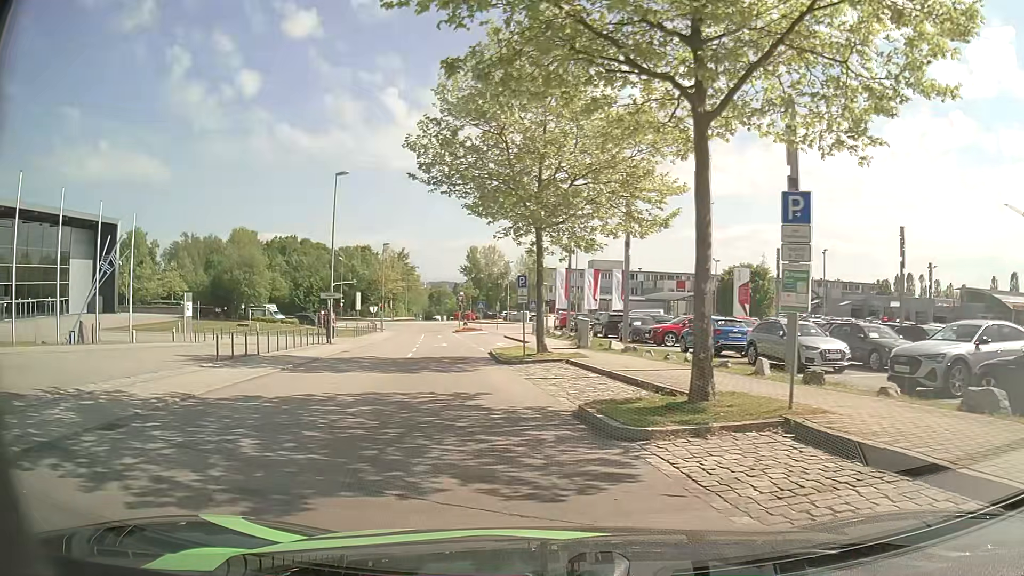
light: Day
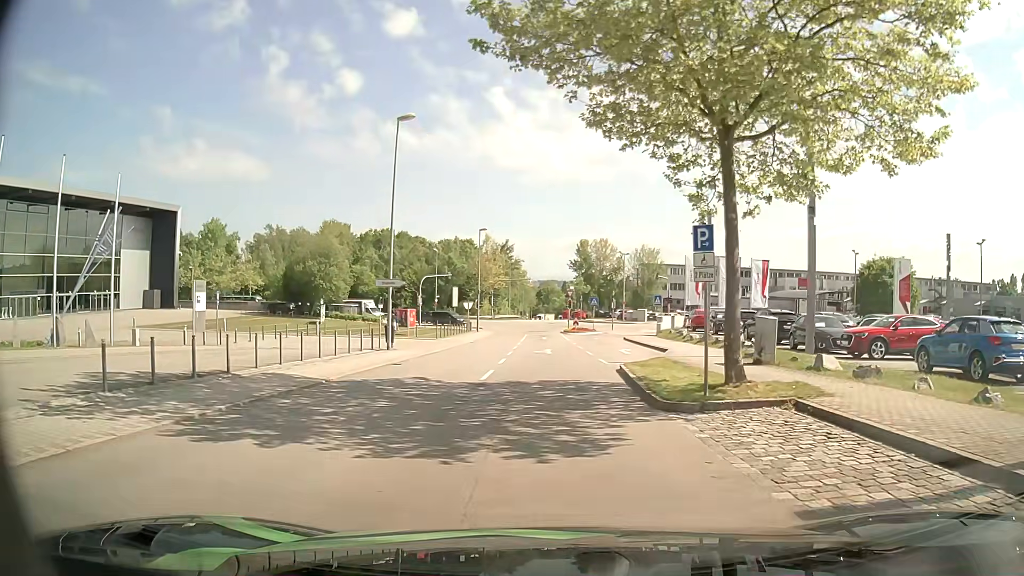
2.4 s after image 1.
(-1.4, +11.4) m; -10°
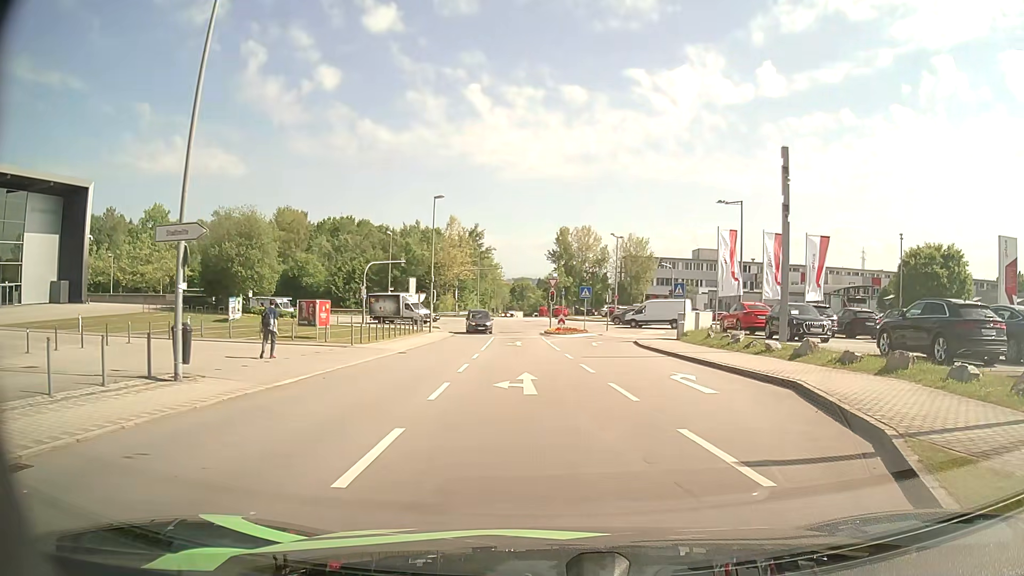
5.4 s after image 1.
(-0.1, +16.5) m; +3°
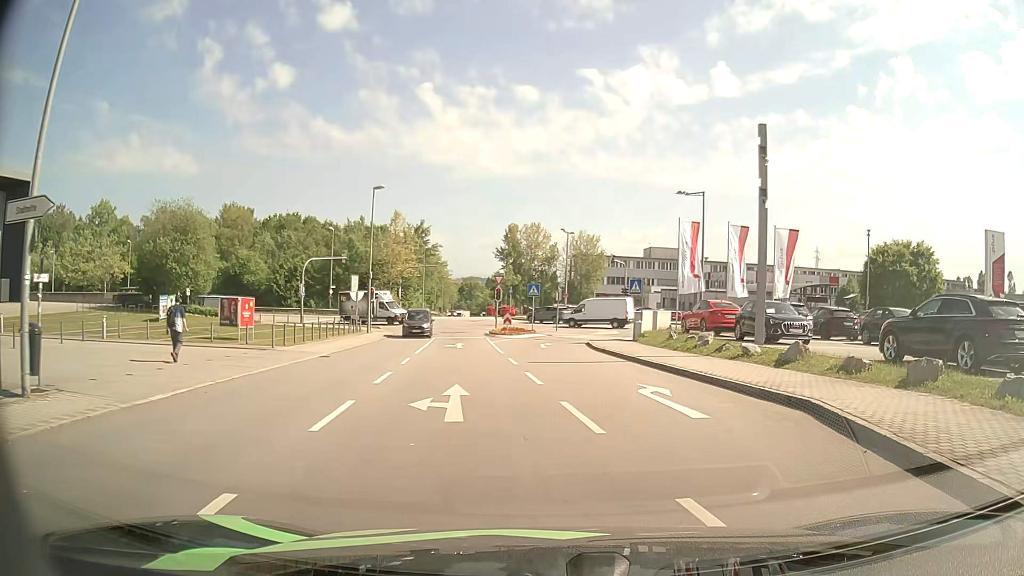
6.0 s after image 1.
(+0.1, +3.3) m; +4°
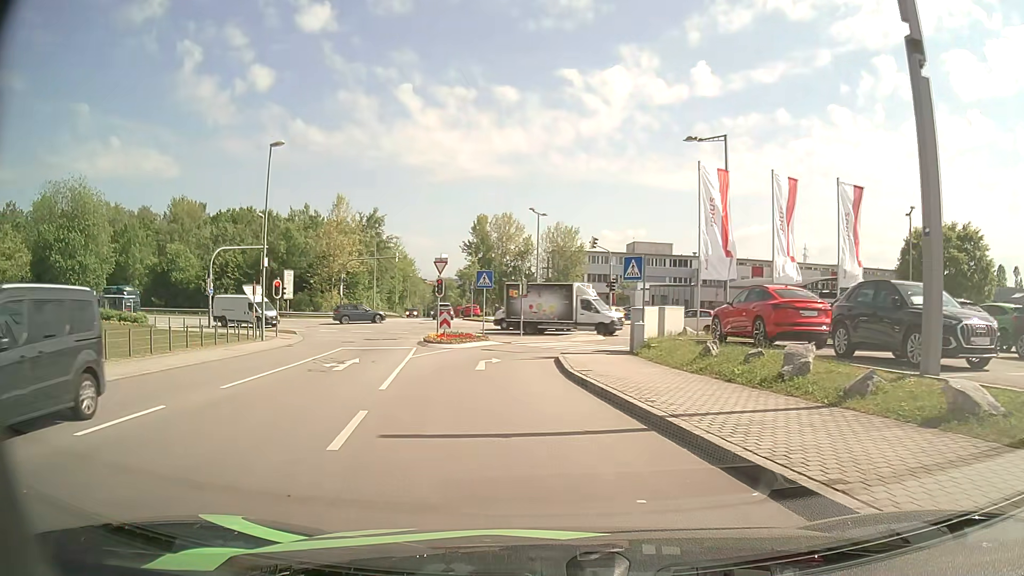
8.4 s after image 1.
(+1.1, +13.2) m; +2°
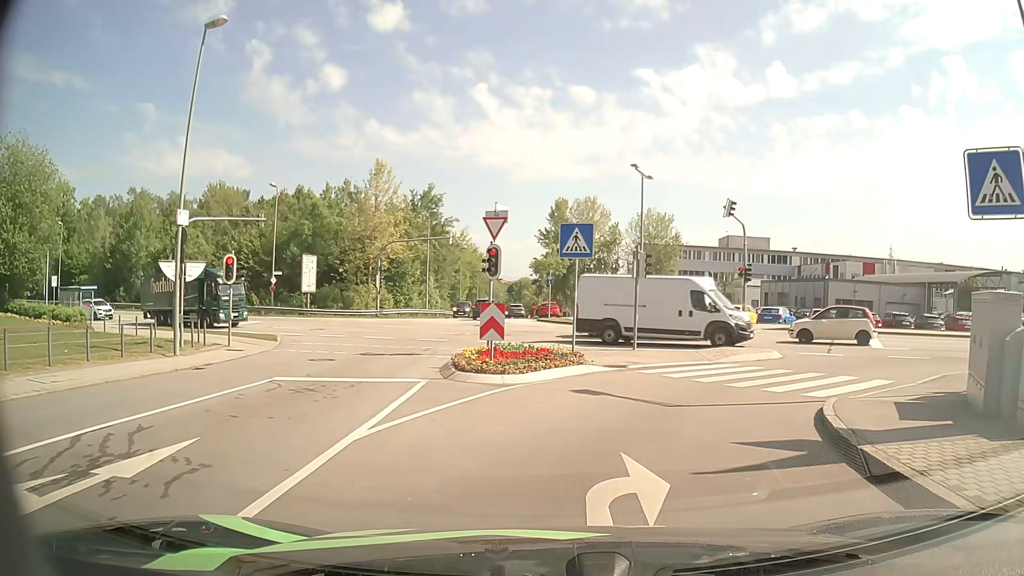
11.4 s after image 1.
(-1.6, +15.9) m; -7°
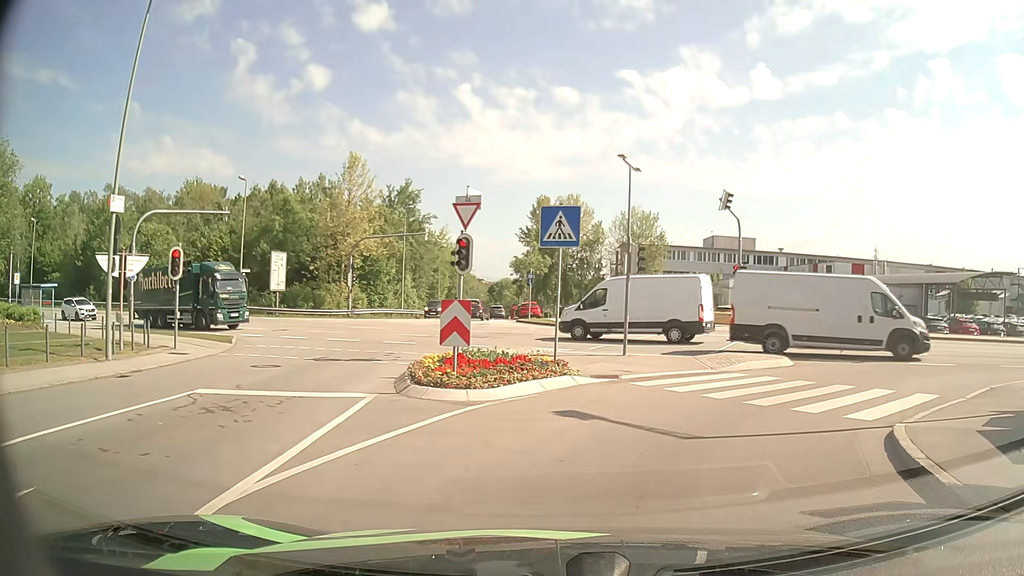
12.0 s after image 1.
(0.0, +2.6) m; +2°
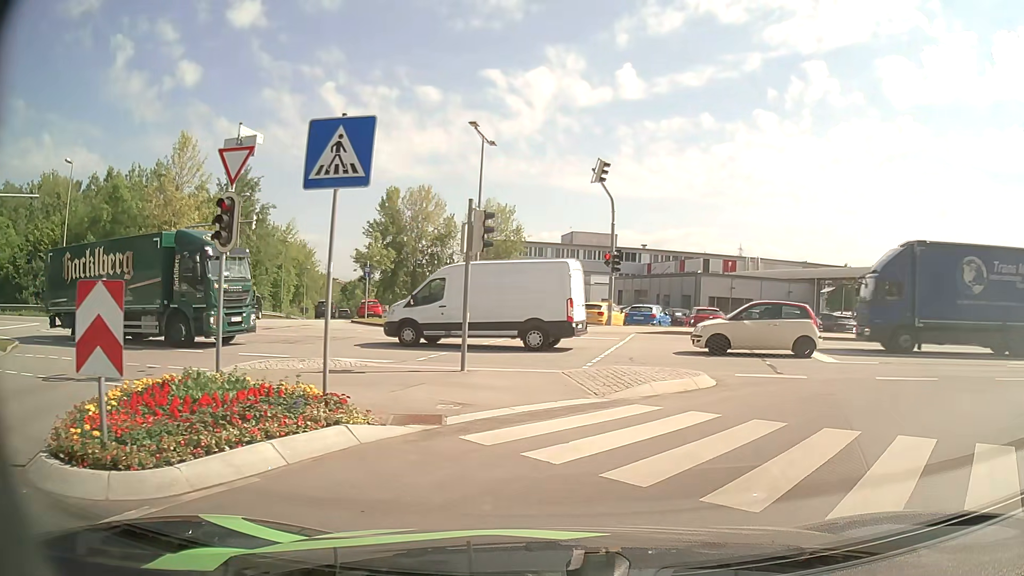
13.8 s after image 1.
(+0.6, +5.9) m; +12°
